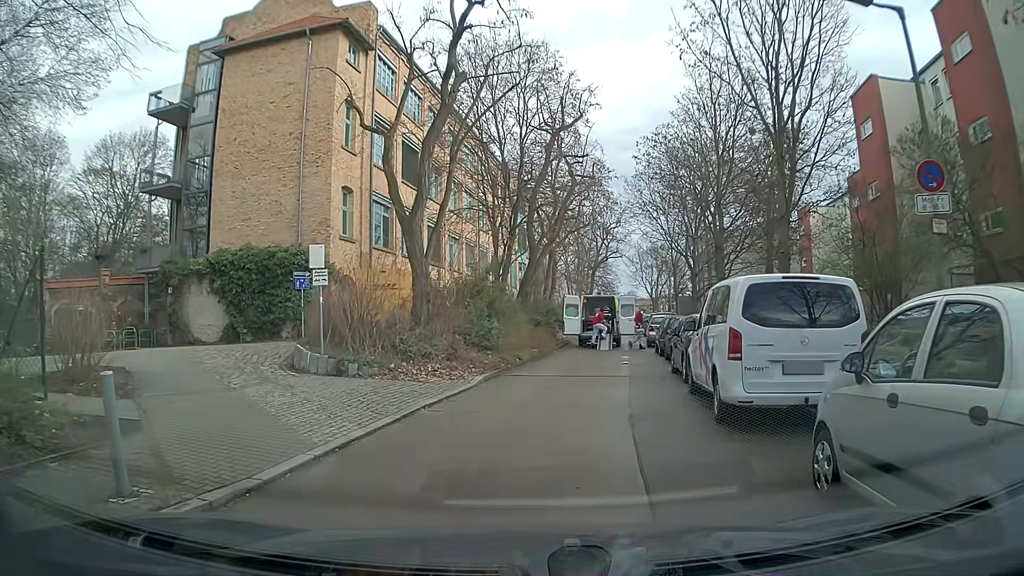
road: residential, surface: asphalt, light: Day
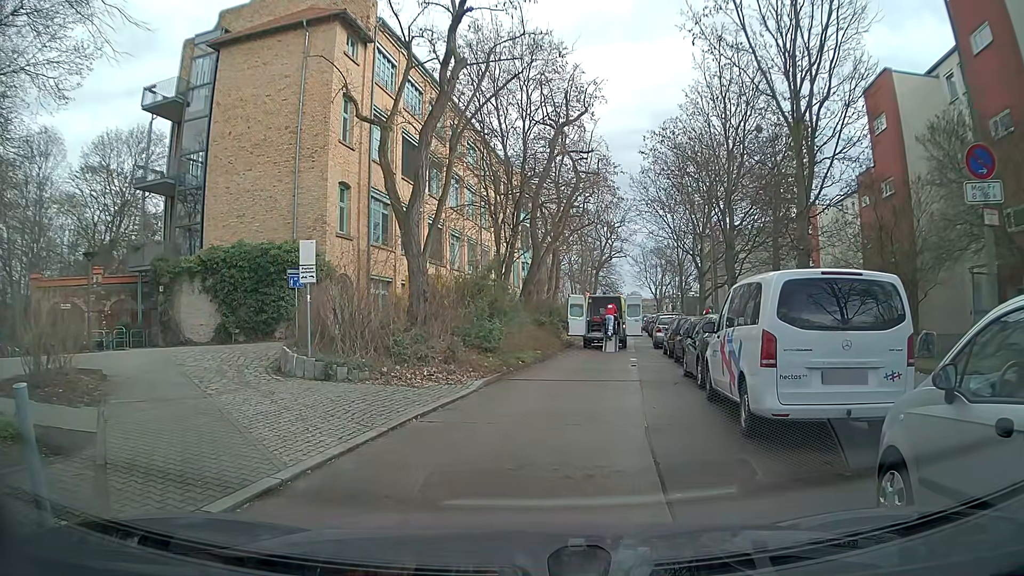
(0.0, +1.0) m; 0°
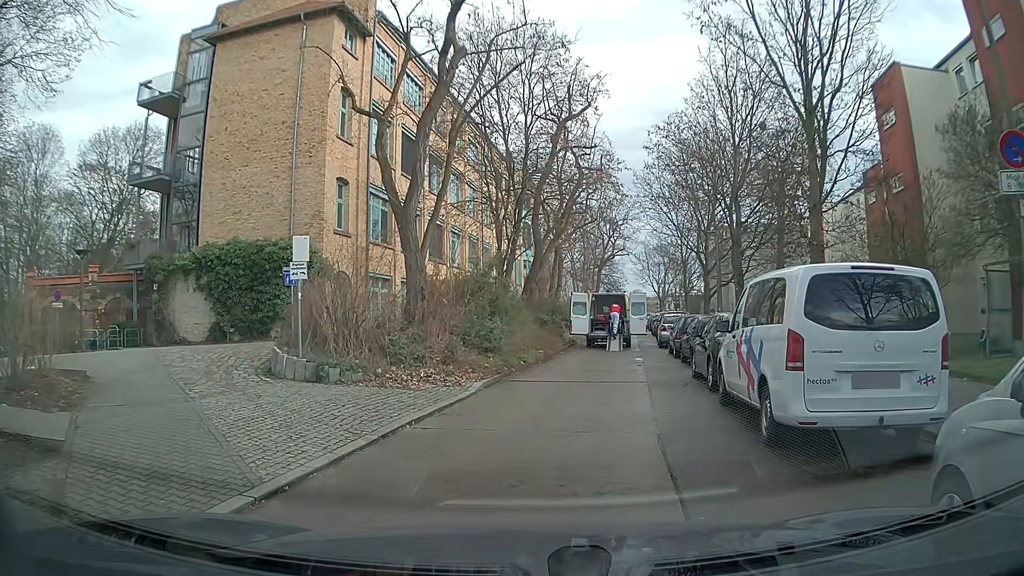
(0.0, +0.7) m; 0°
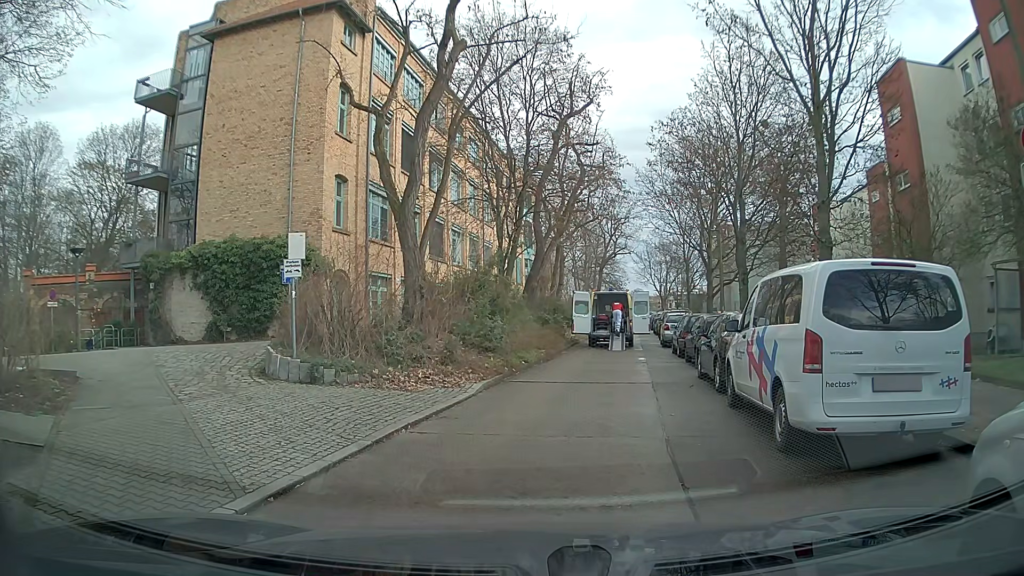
(0.0, +0.4) m; 0°
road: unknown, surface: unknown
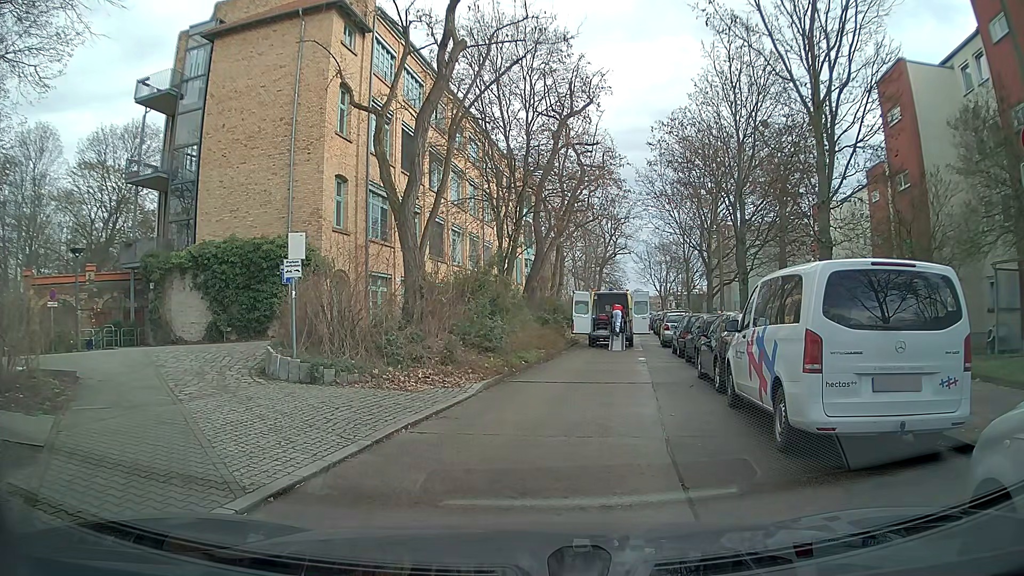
(0.0, 0.0) m; 0°
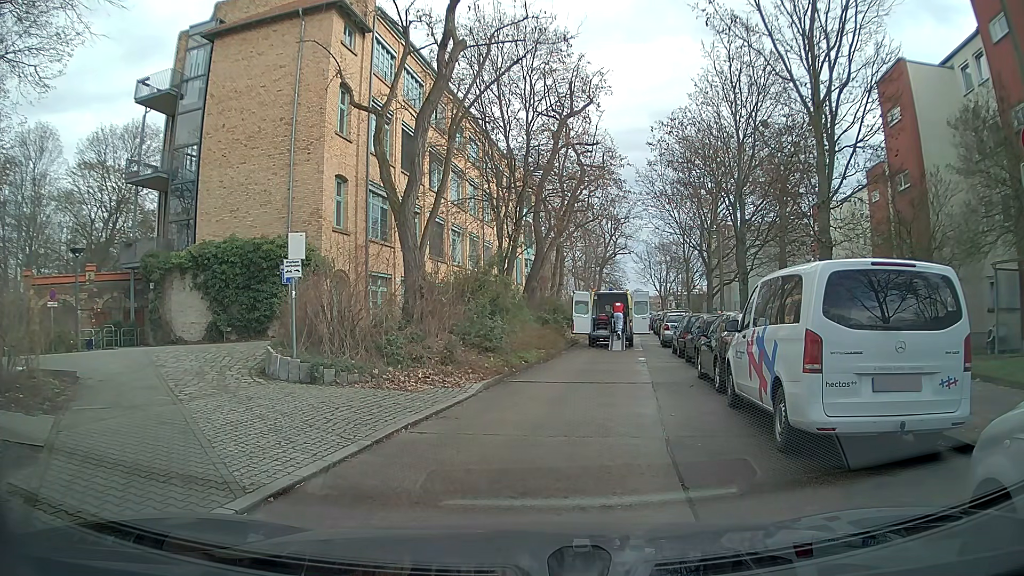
(0.0, 0.0) m; 0°
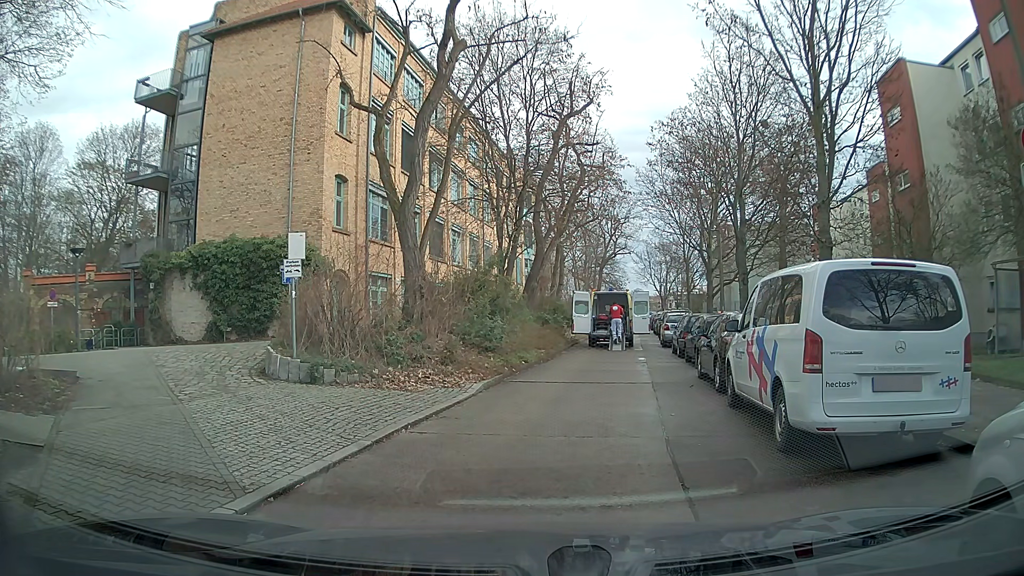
(0.0, 0.0) m; 0°
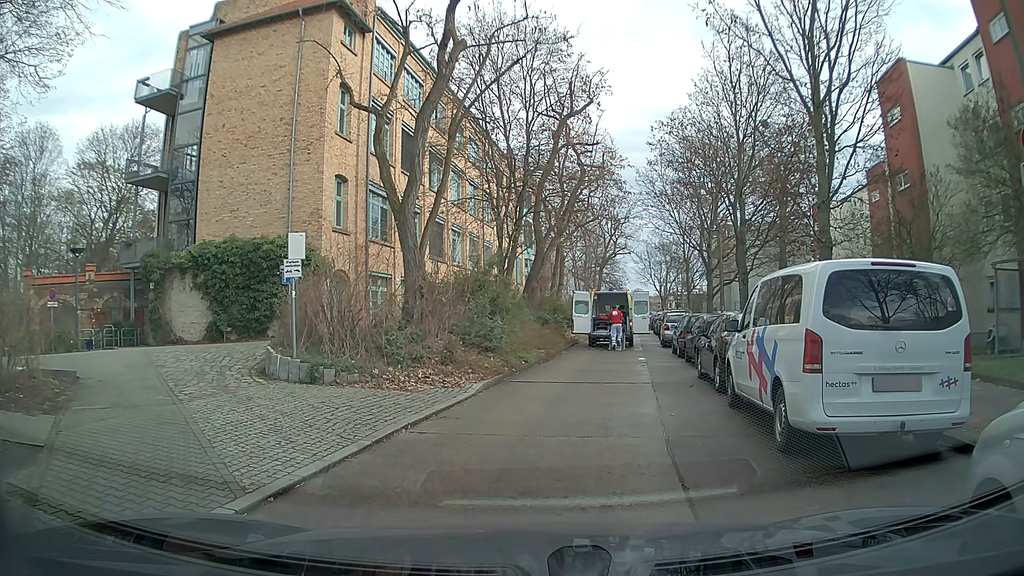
(0.0, 0.0) m; 0°
